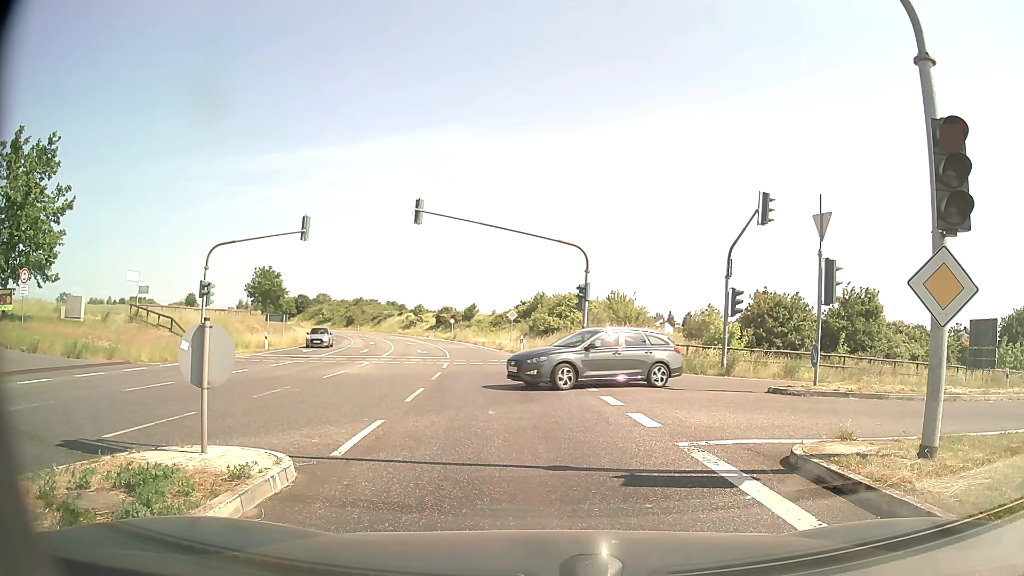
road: secondary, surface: asphalt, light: Day
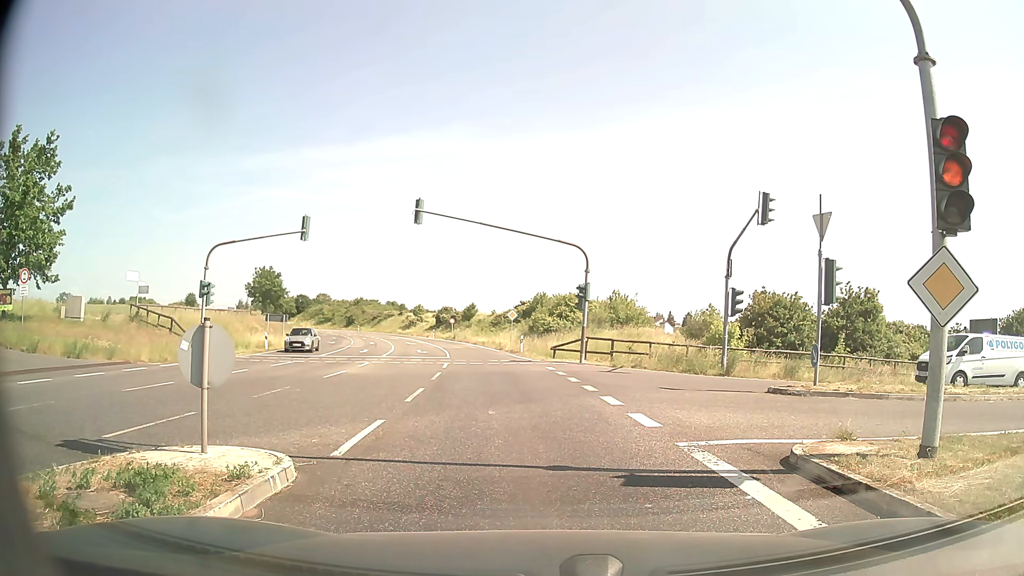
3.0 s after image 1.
(0.0, 0.0) m; 0°
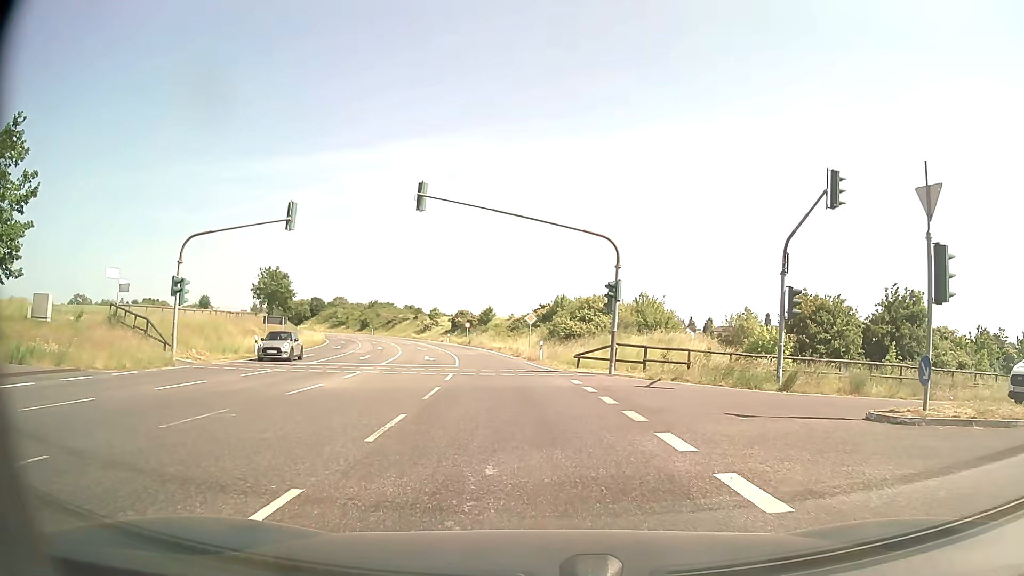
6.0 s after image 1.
(-0.1, +5.0) m; -2°
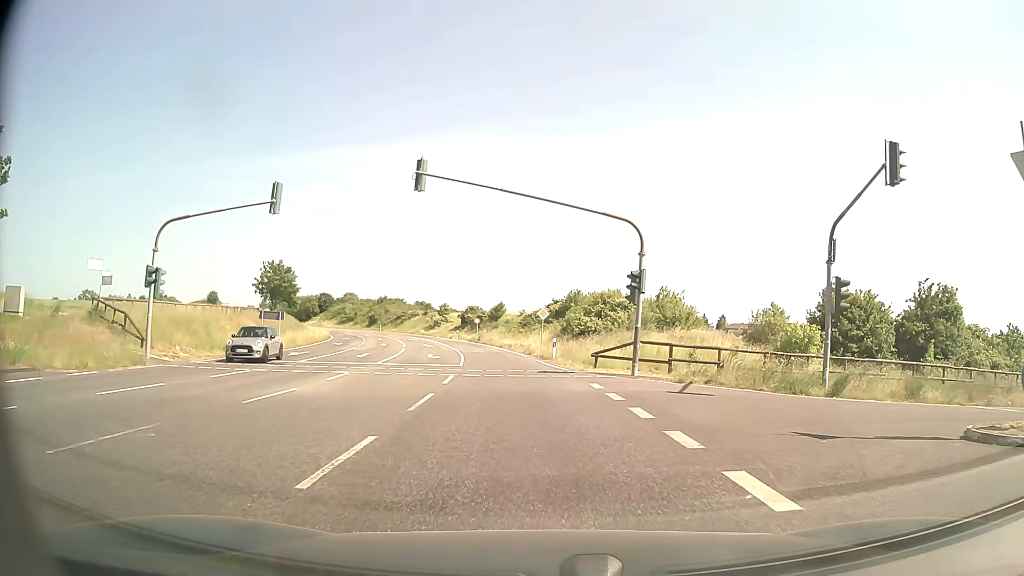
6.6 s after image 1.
(0.0, +3.2) m; -1°
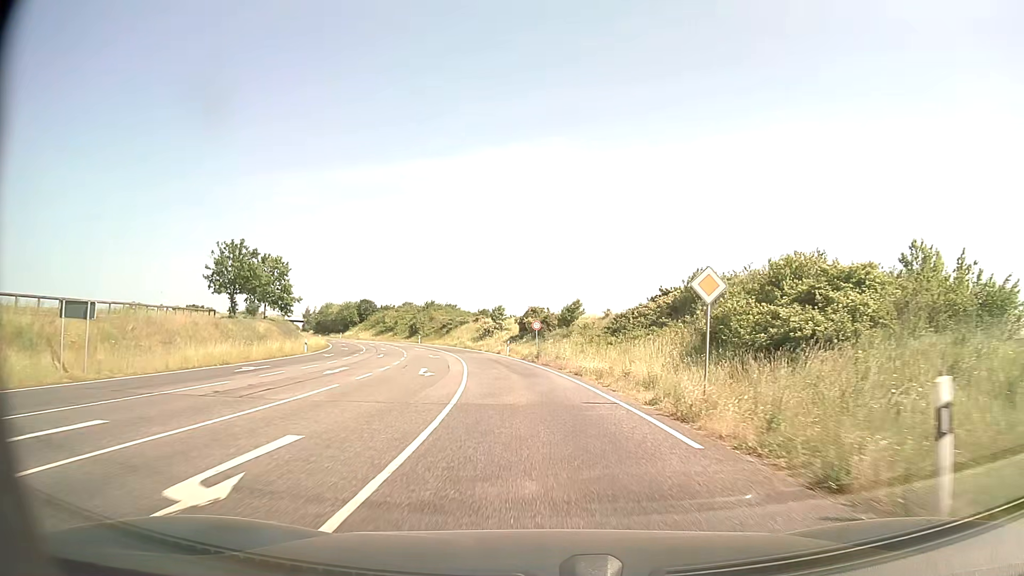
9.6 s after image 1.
(-1.9, +30.7) m; -6°
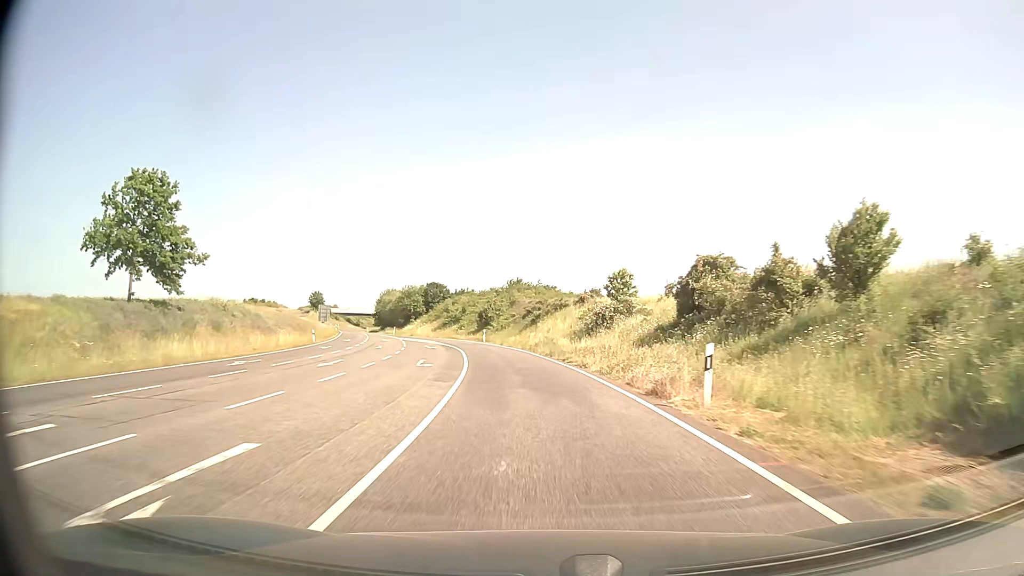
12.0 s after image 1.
(-3.5, +43.4) m; -9°
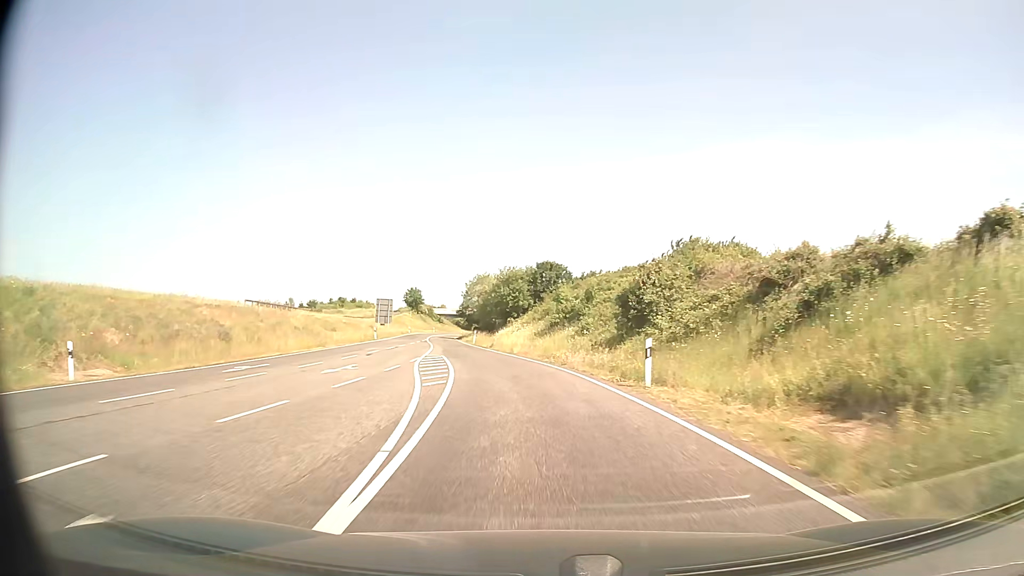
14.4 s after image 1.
(-4.2, +45.0) m; -11°
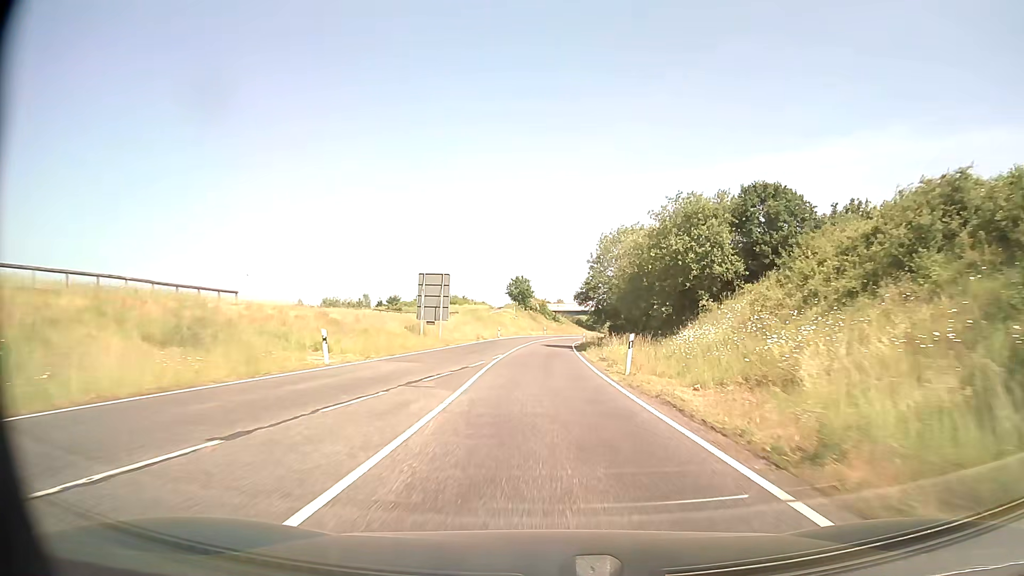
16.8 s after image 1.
(-5.4, +44.1) m; -10°
(0, +10) (0, +20) (0, +30) (0, +40) (0, +50) (+1, +60) (+1, +70) (+2, +80) (+3, +90) (+5, +100) m
